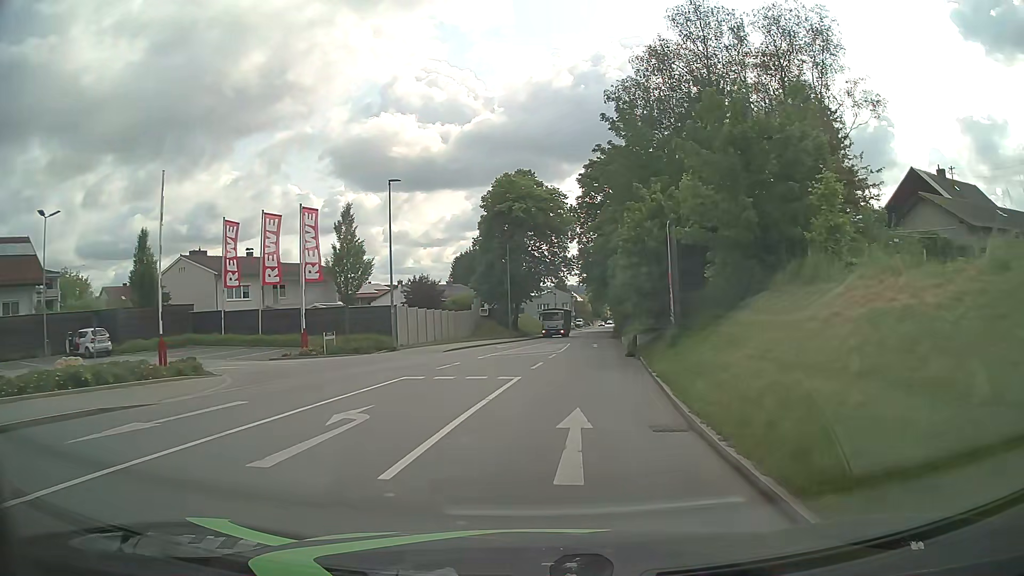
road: tertiary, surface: asphalt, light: Day
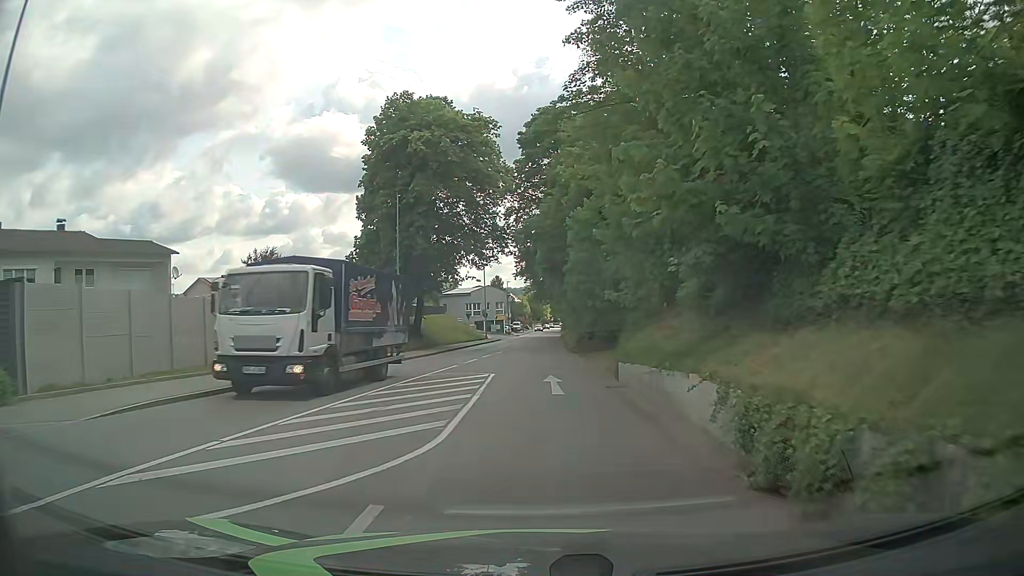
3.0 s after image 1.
(+1.4, +23.0) m; +6°
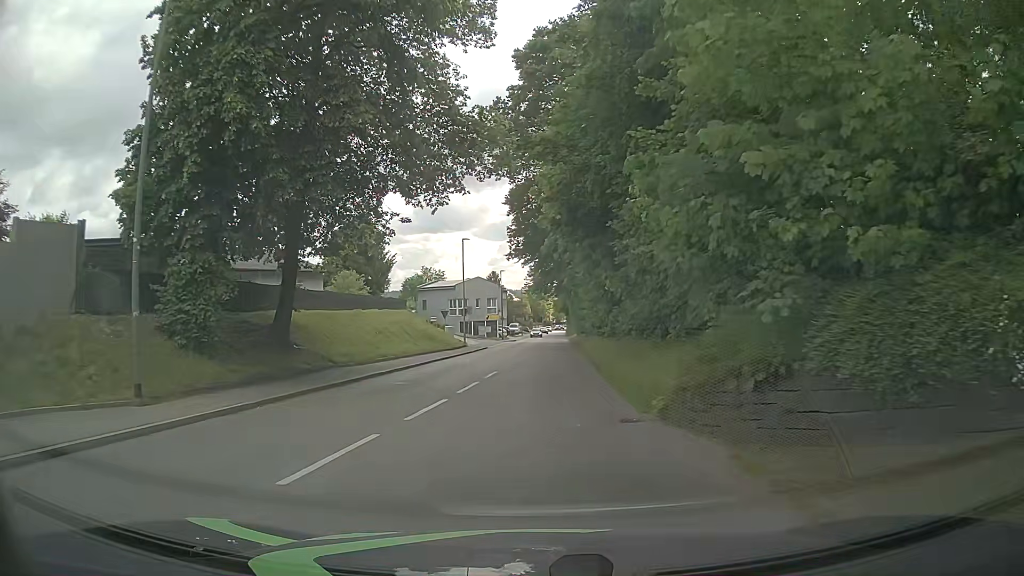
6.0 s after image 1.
(-0.4, +23.3) m; 0°
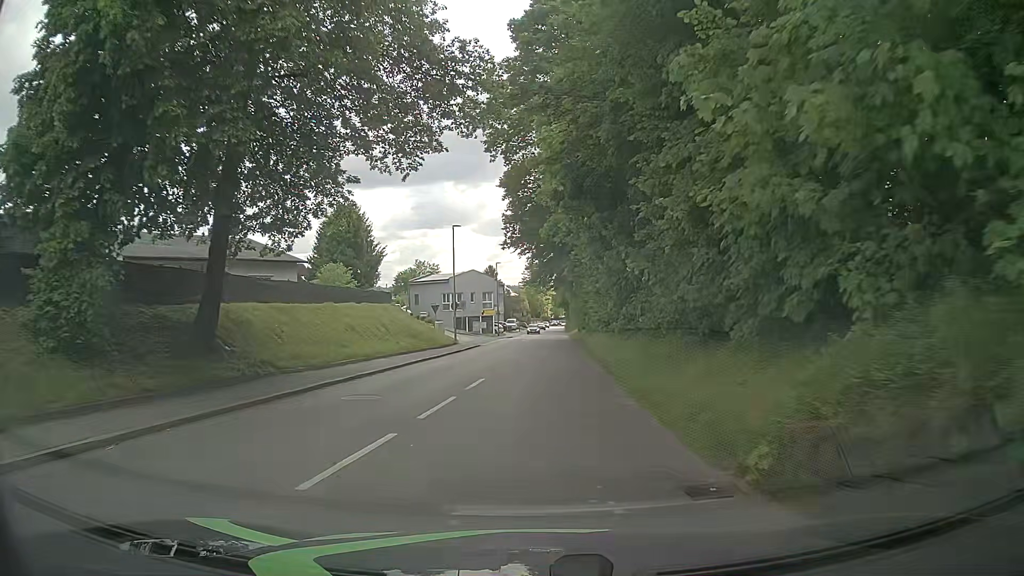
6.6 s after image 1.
(0.0, +4.7) m; 0°
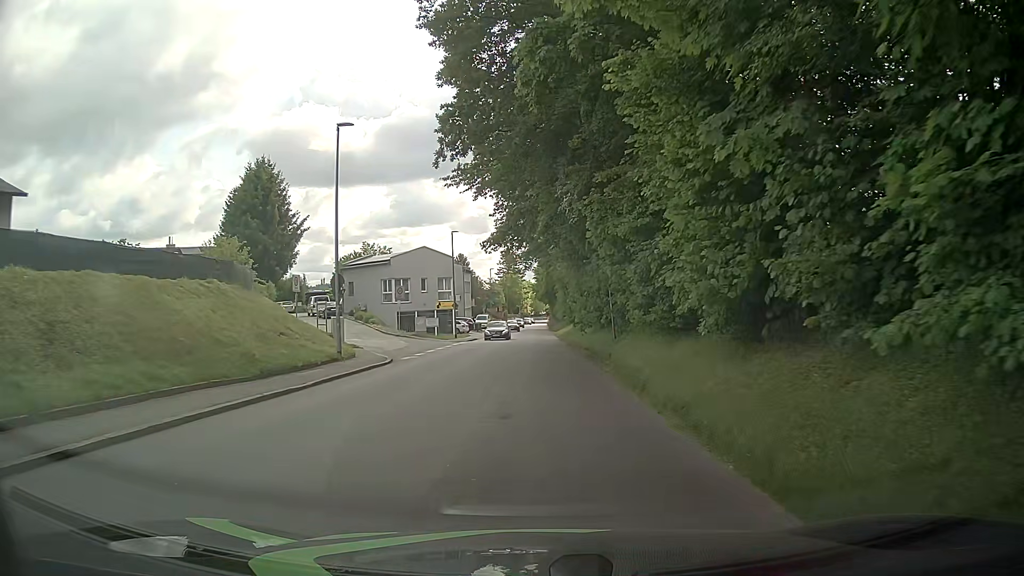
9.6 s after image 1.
(0.0, +23.4) m; -1°
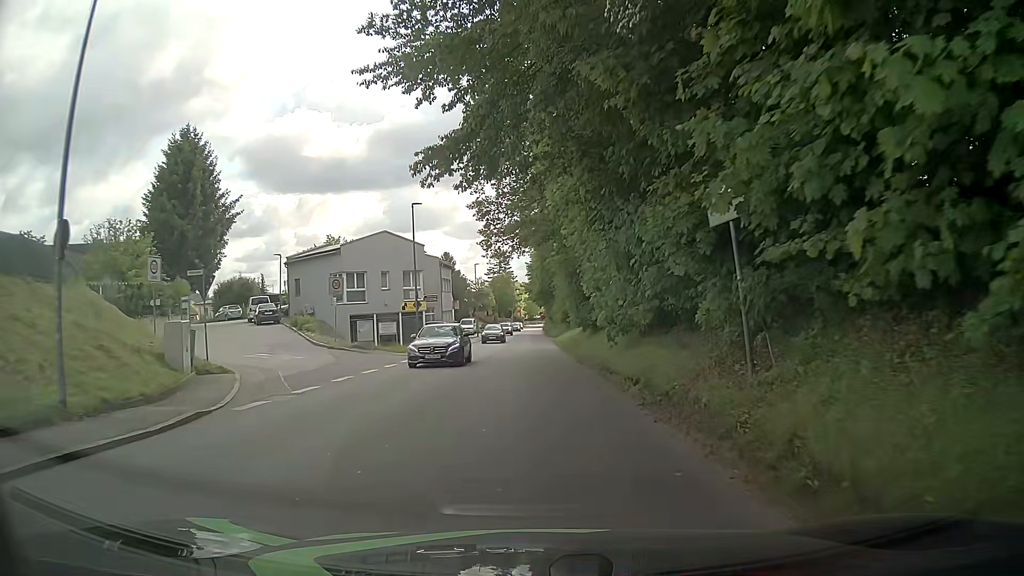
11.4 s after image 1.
(+0.7, +14.0) m; +3°
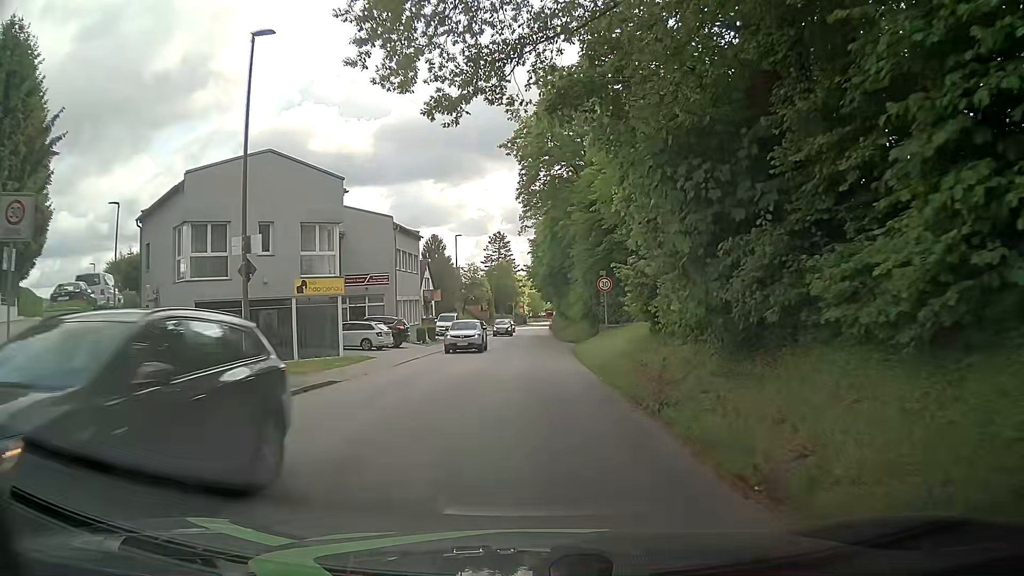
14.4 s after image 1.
(+0.1, +23.1) m; -1°
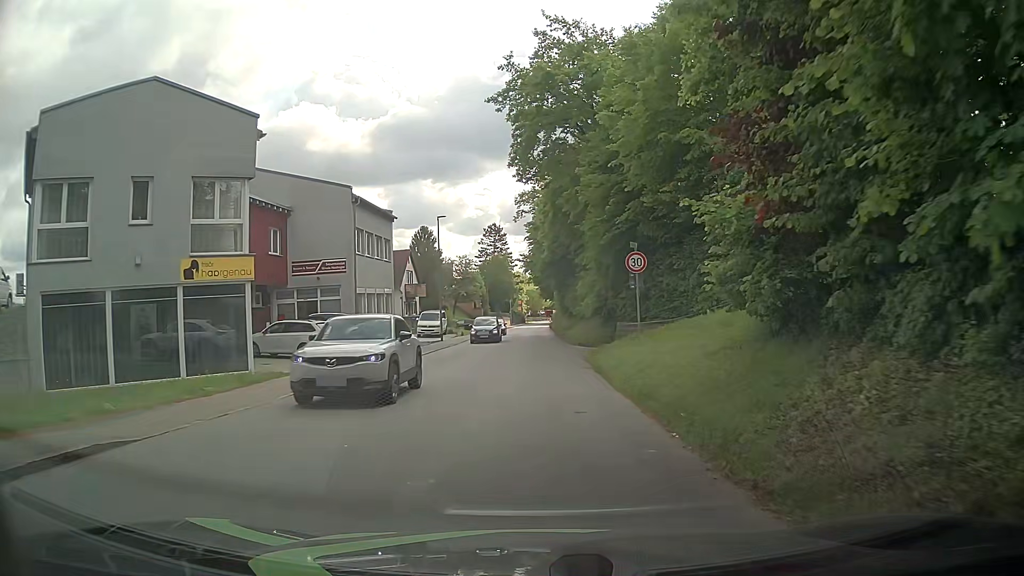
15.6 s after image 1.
(0.0, +9.3) m; +2°
(0, +10) (0, +20) (0, +30) (-1, +40) (-1, +50) (-1, +60) (-1, +70) (-1, +80) (-1, +90) (-1, +100) m
